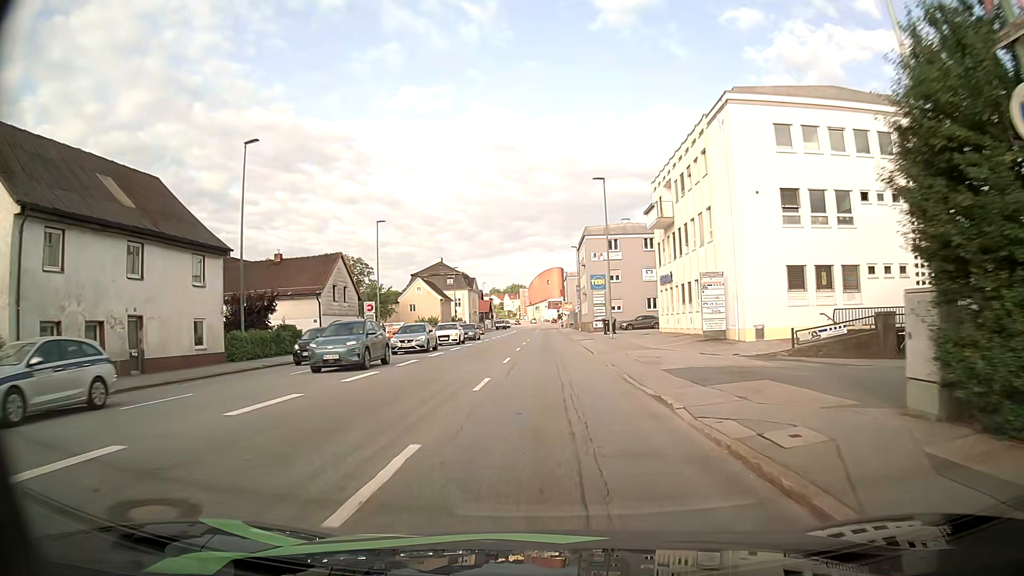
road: tertiary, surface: asphalt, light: Day
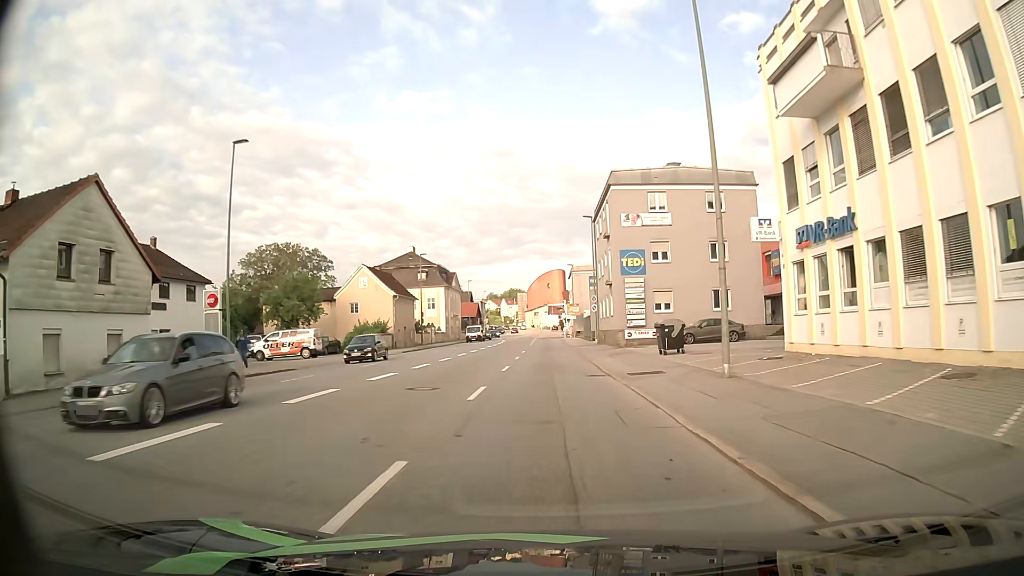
(+0.1, +27.7) m; 0°
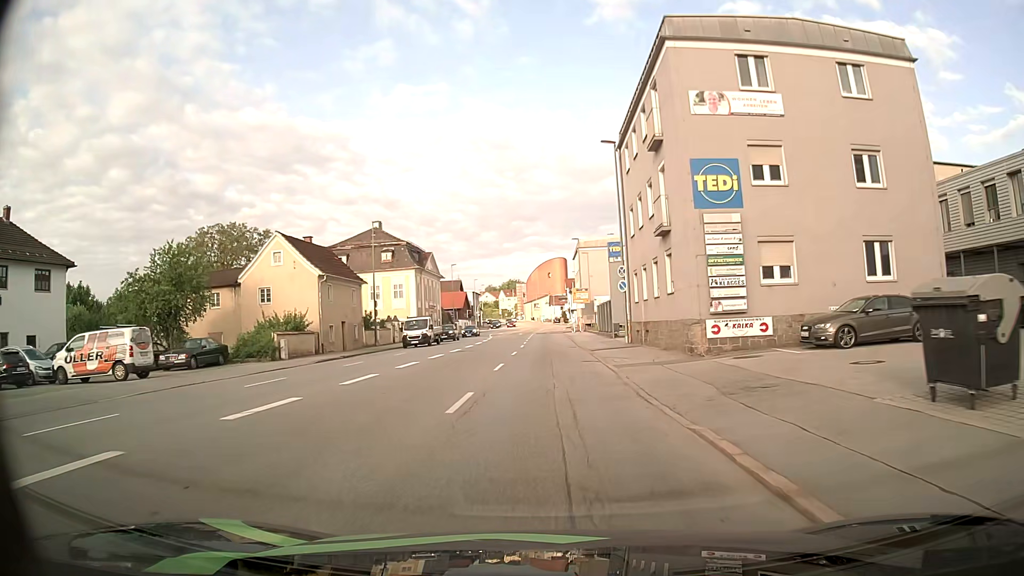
(+0.2, +20.7) m; 0°
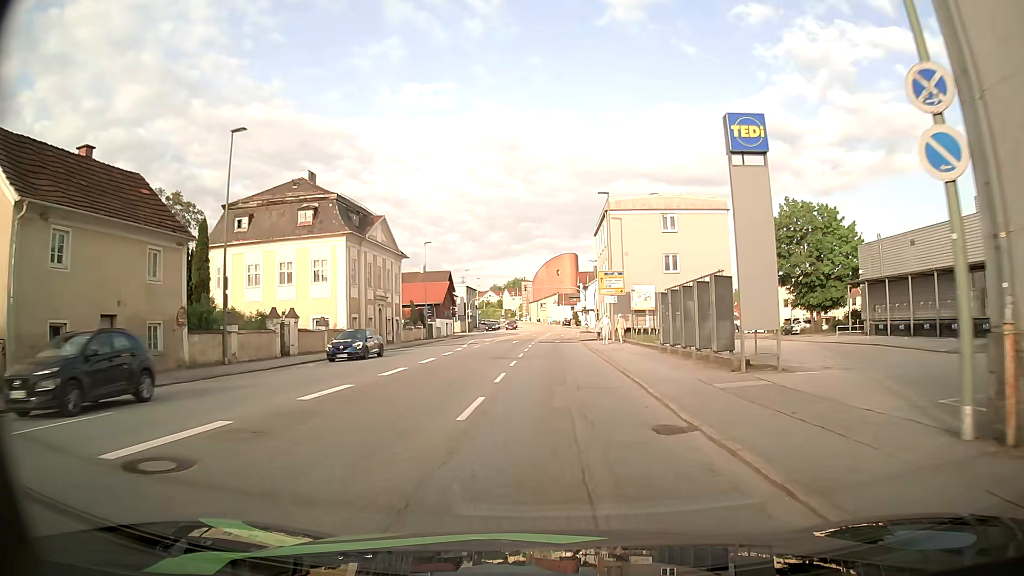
(-0.2, +27.6) m; -1°
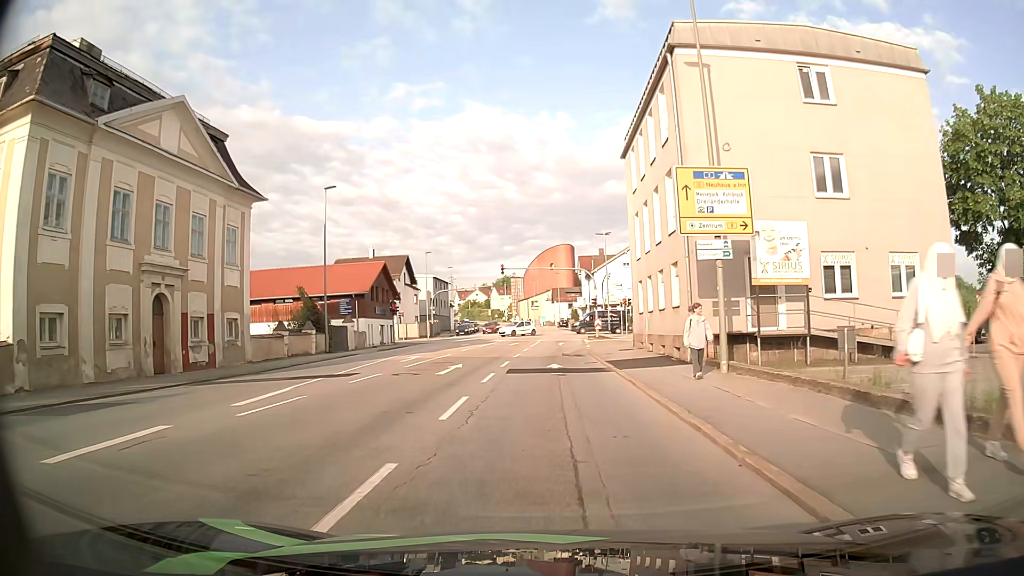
(+0.2, +30.3) m; 0°
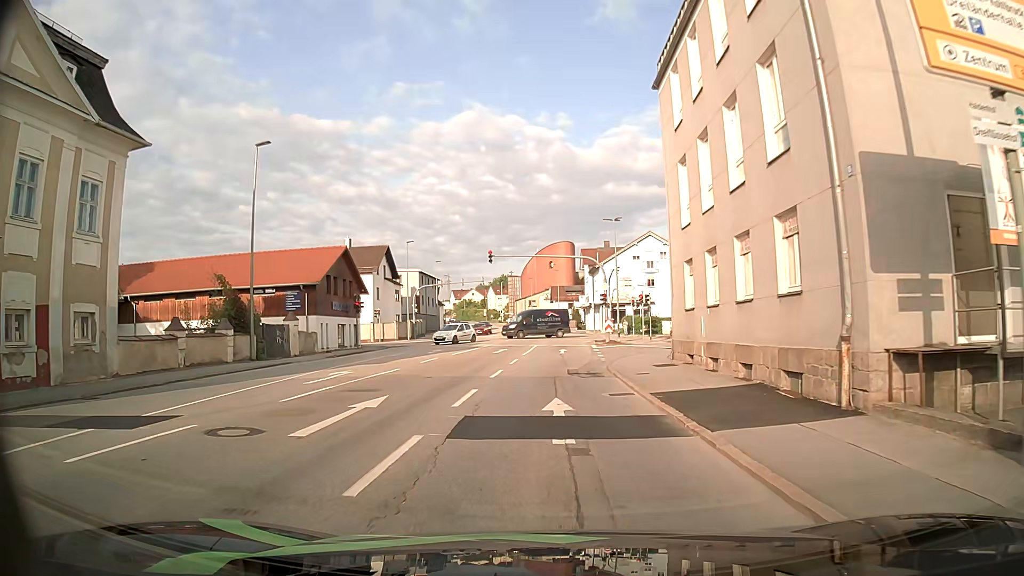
(0.0, +10.6) m; 0°
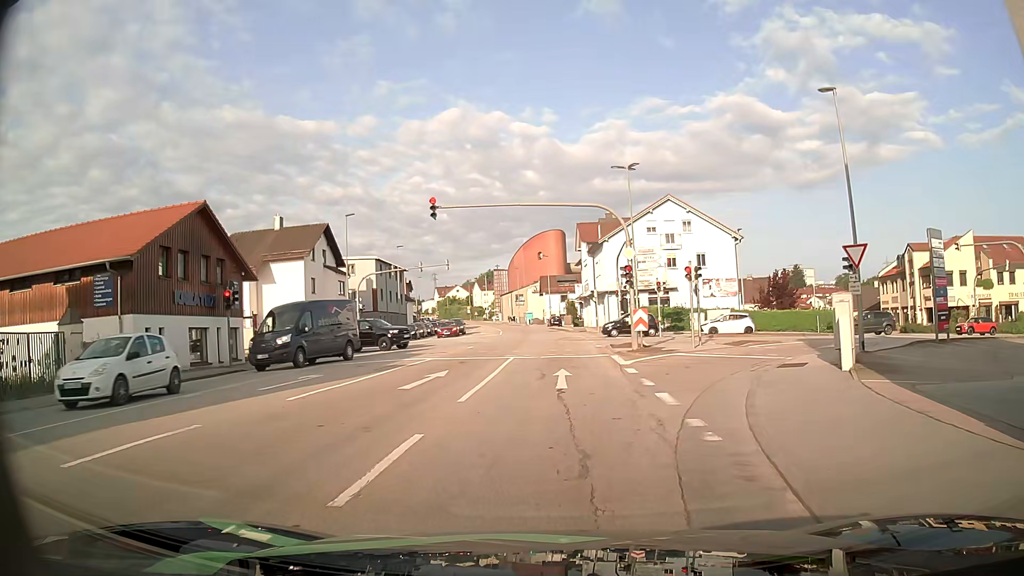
(+0.2, +18.3) m; 0°
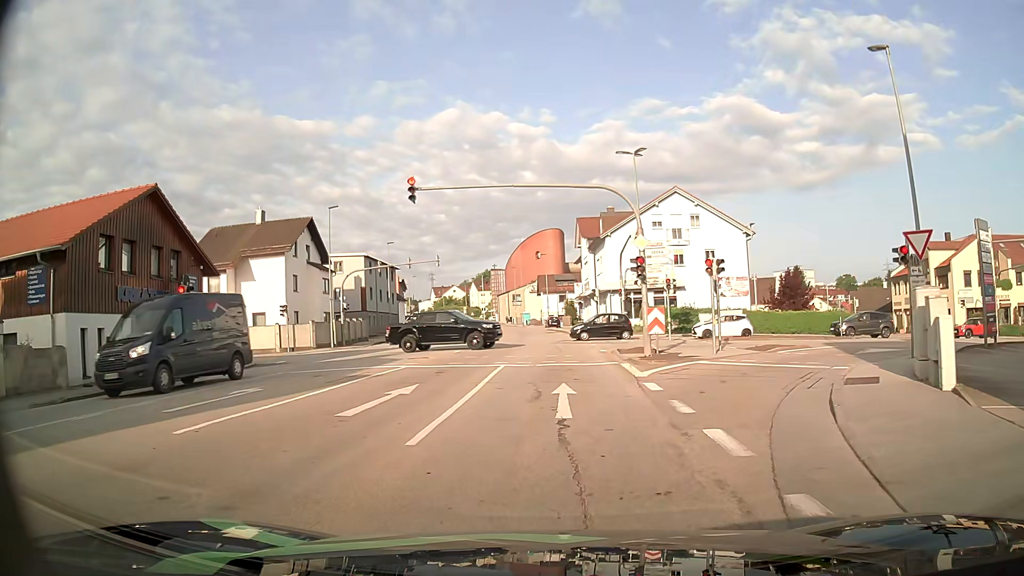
(0.0, +3.8) m; 0°
(0, +10) (0, +20) (+1, +30) (+1, +40) (+1, +50) (0, +60) (0, +70) (-1, +80) (-2, +90) (-3, +100) m
